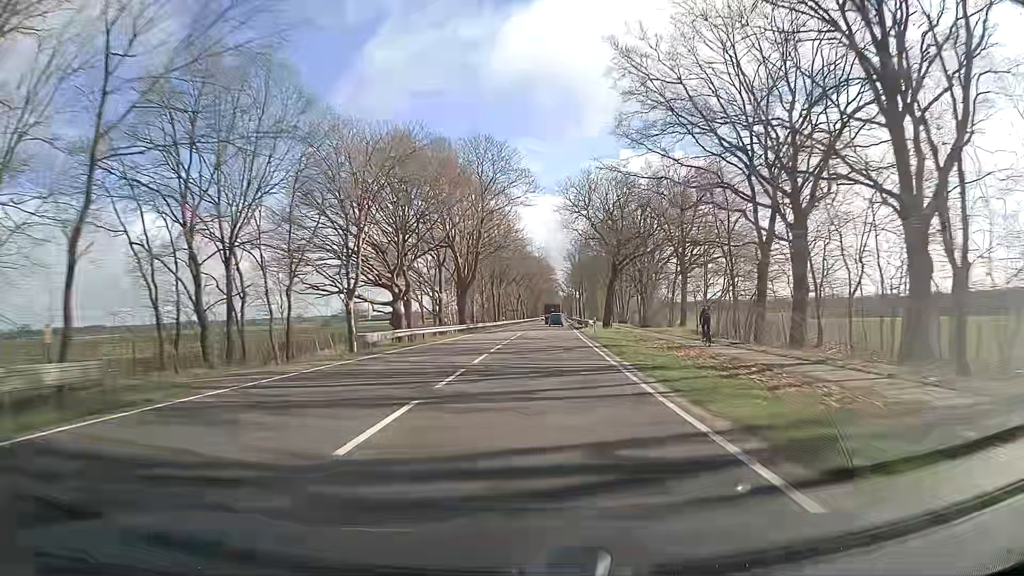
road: primary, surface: asphalt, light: Day
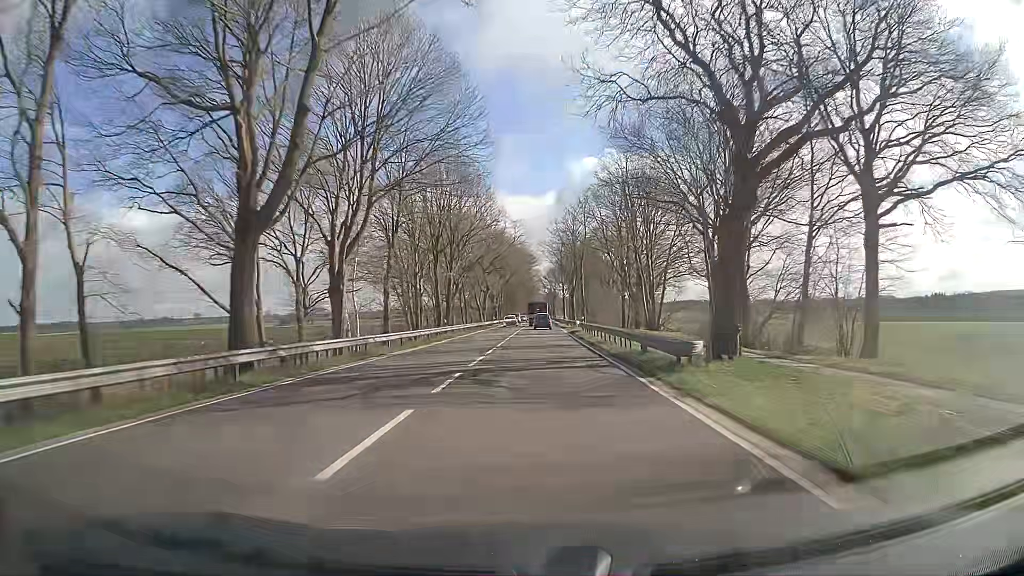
(+1.1, +43.3) m; +2°
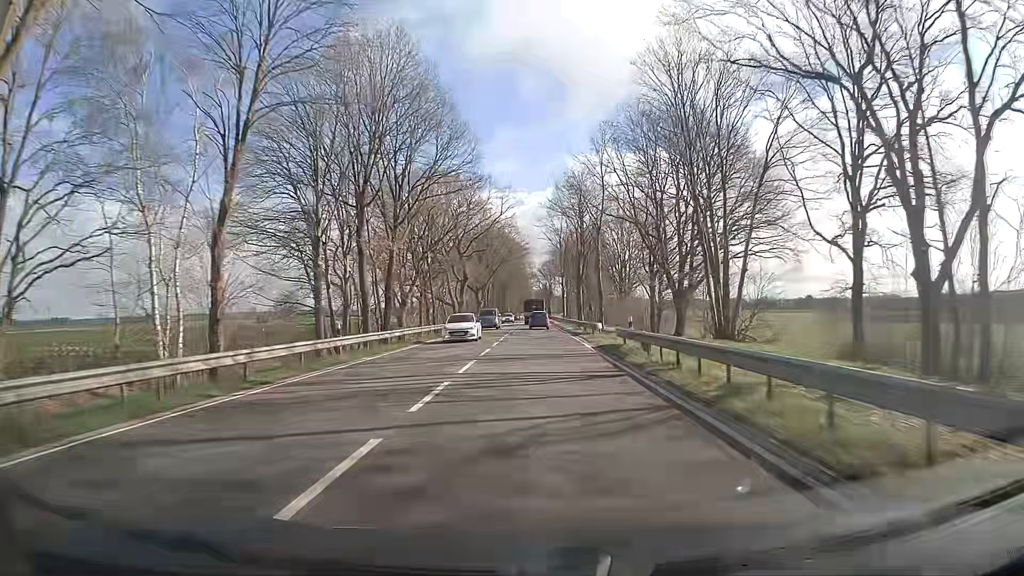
(+0.1, +26.4) m; 0°
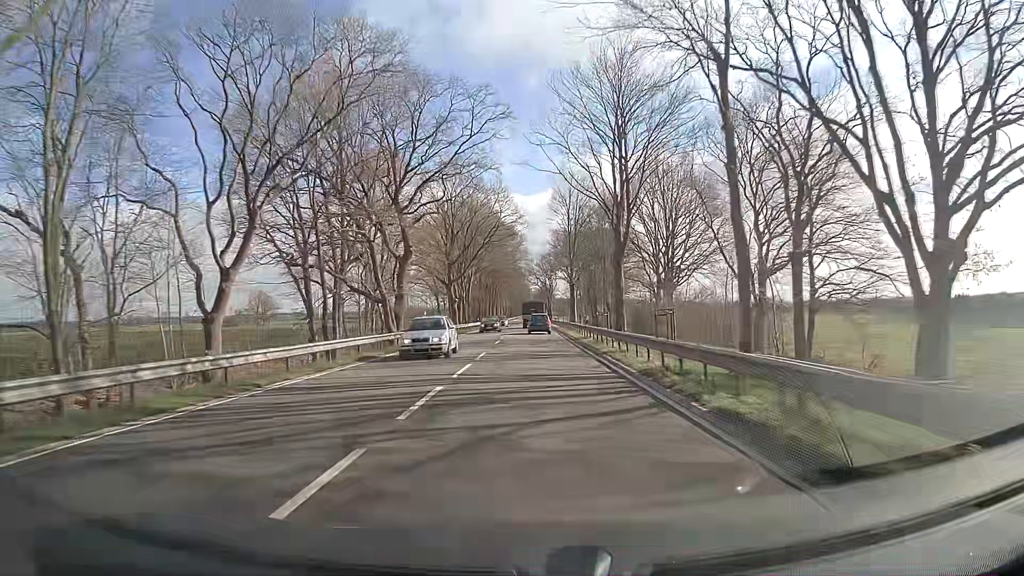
(+0.2, +36.8) m; 0°
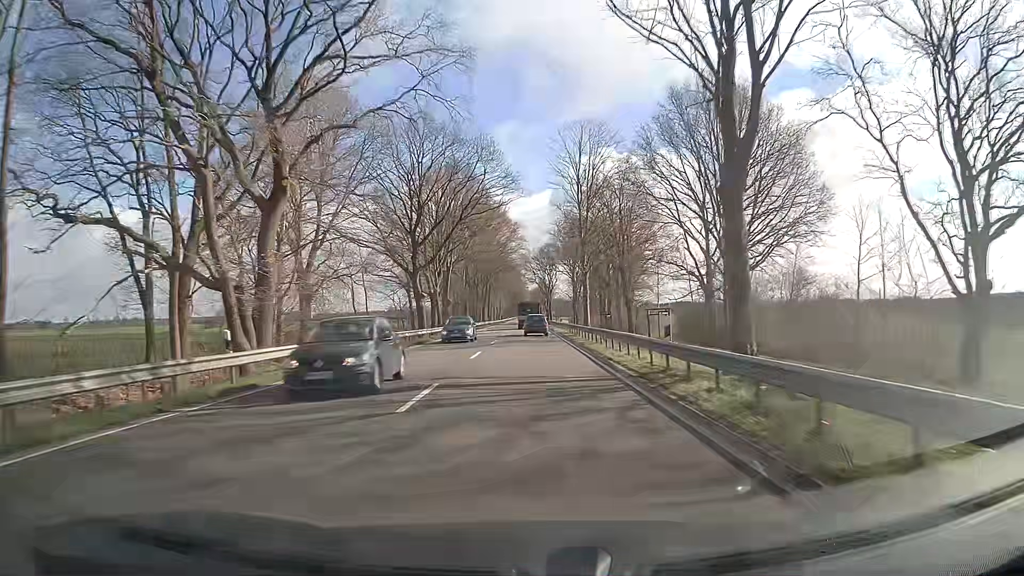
(+0.1, +23.5) m; 0°
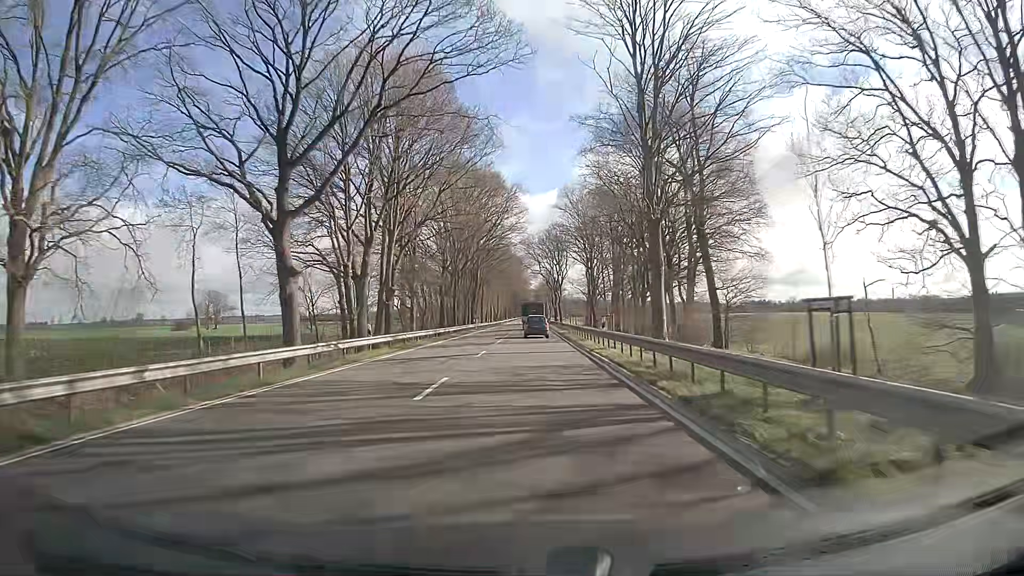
(+0.1, +34.6) m; 0°
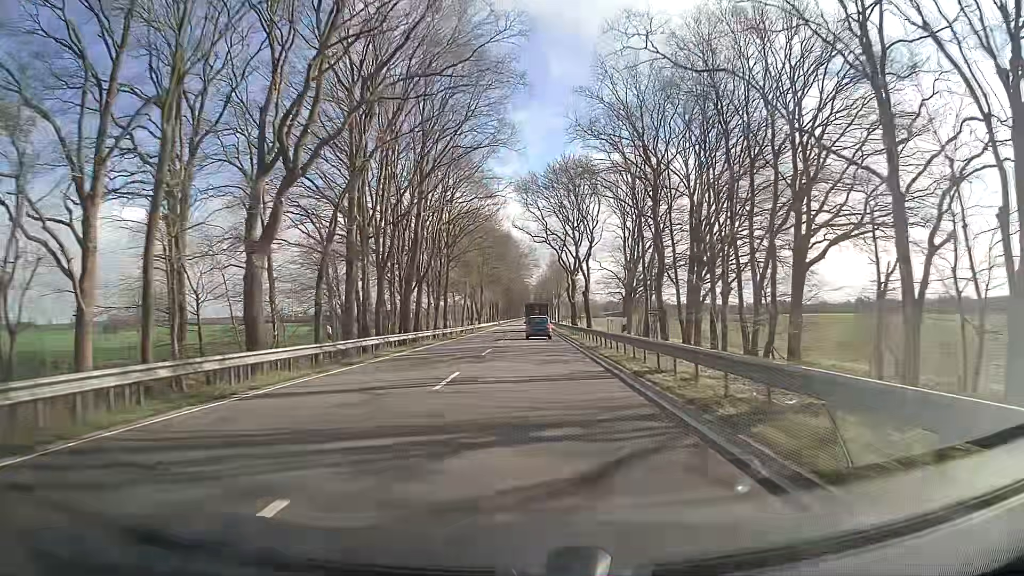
(+0.1, +58.6) m; +1°
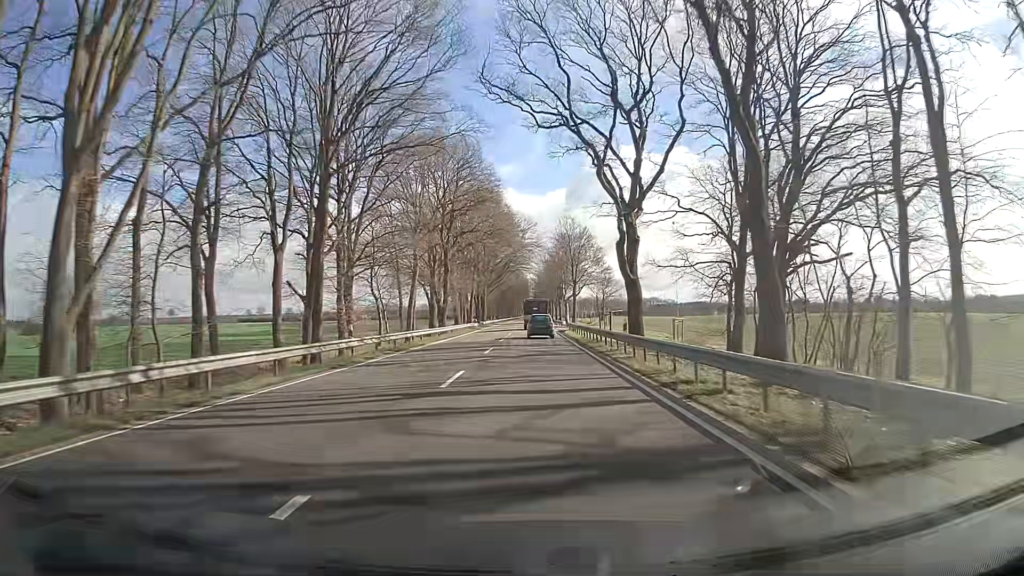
(-0.4, +48.0) m; 0°
(0, +10) (0, +20) (0, +30) (0, +40) (0, +50) (0, +60) (0, +70) (0, +80) (0, +90) (0, +100) m
